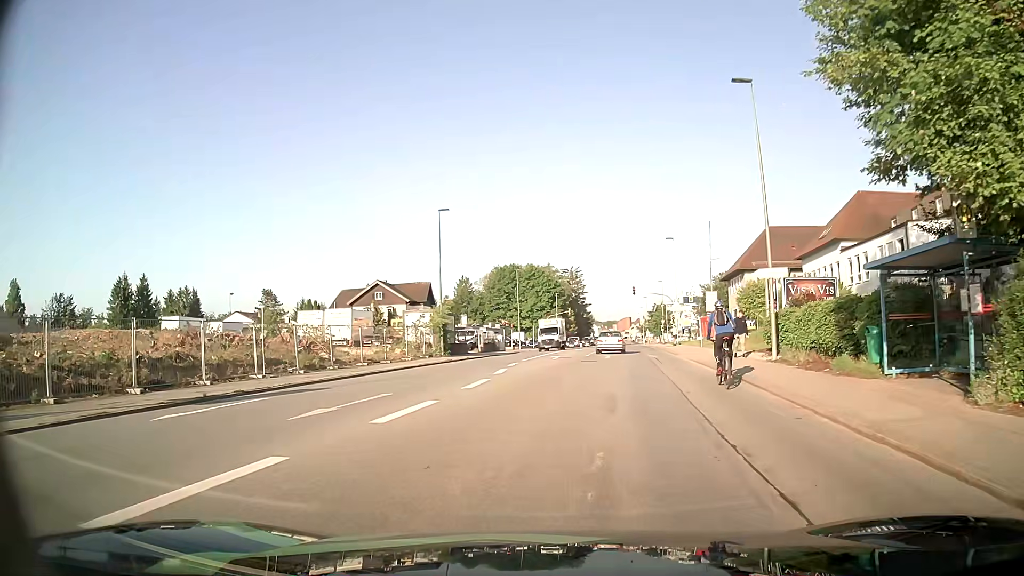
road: tertiary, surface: asphalt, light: Day
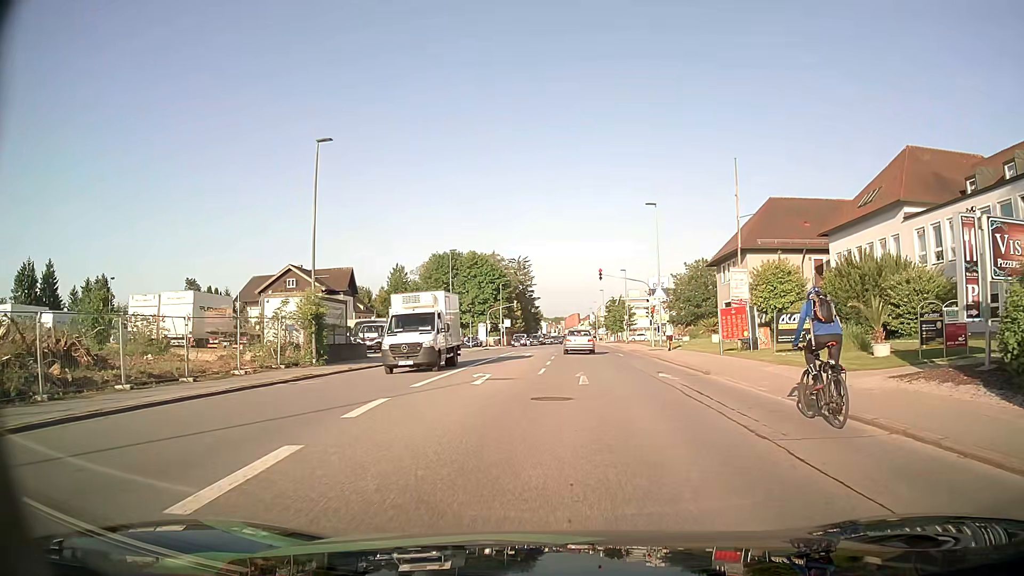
(+0.6, +17.3) m; +5°
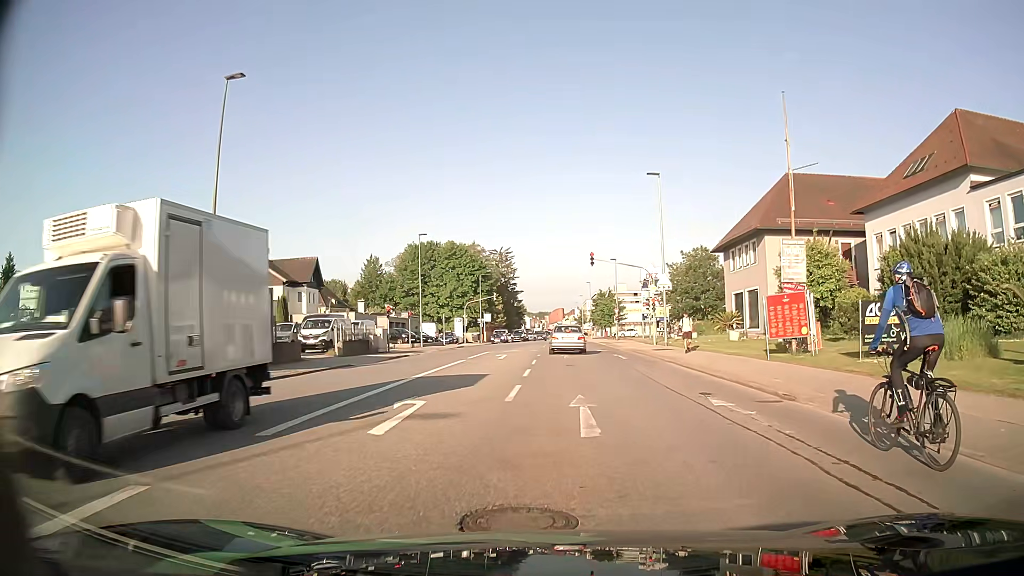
(+0.1, +8.2) m; +1°
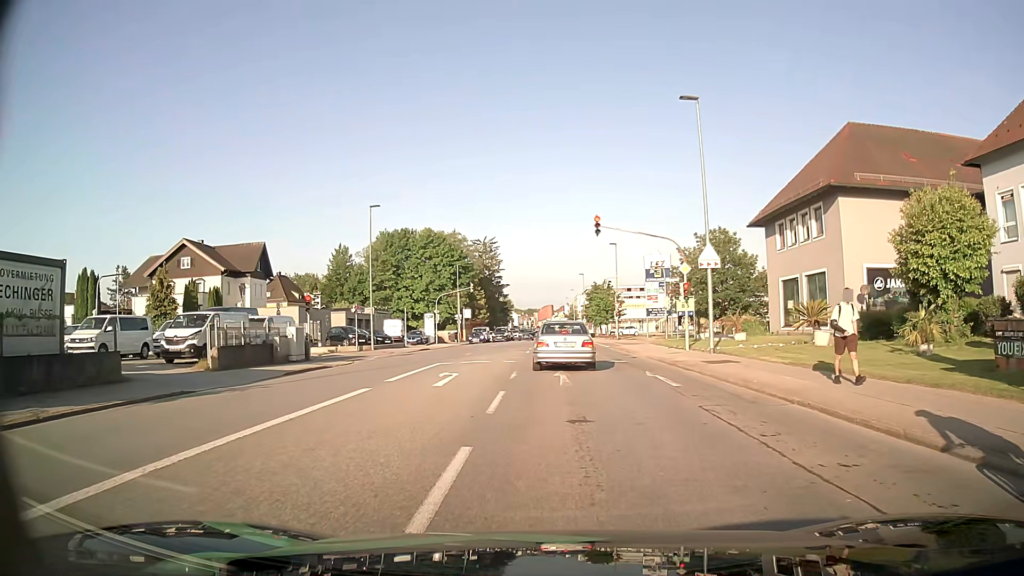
(+0.2, +13.4) m; +1°
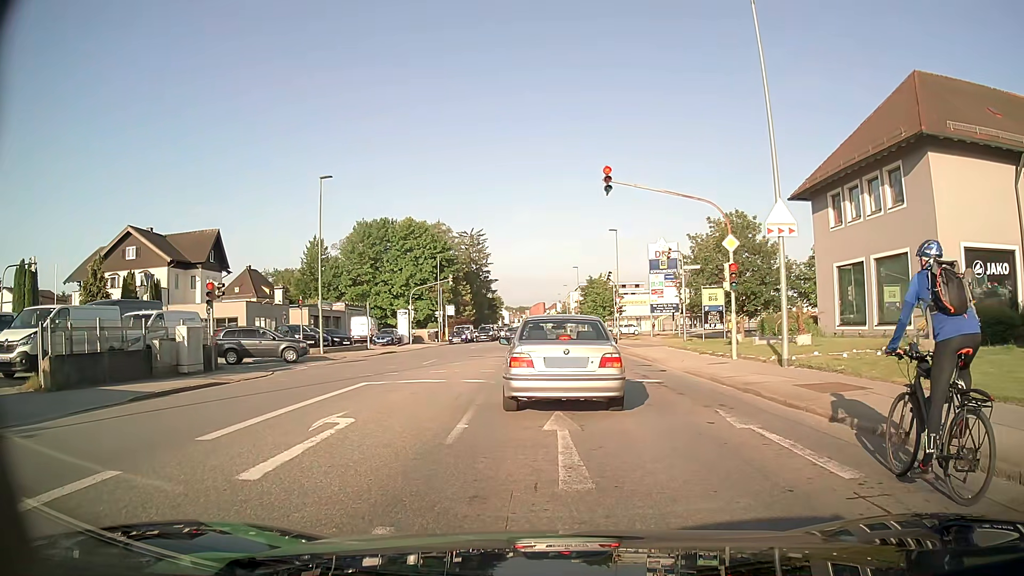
(+0.1, +8.8) m; -1°
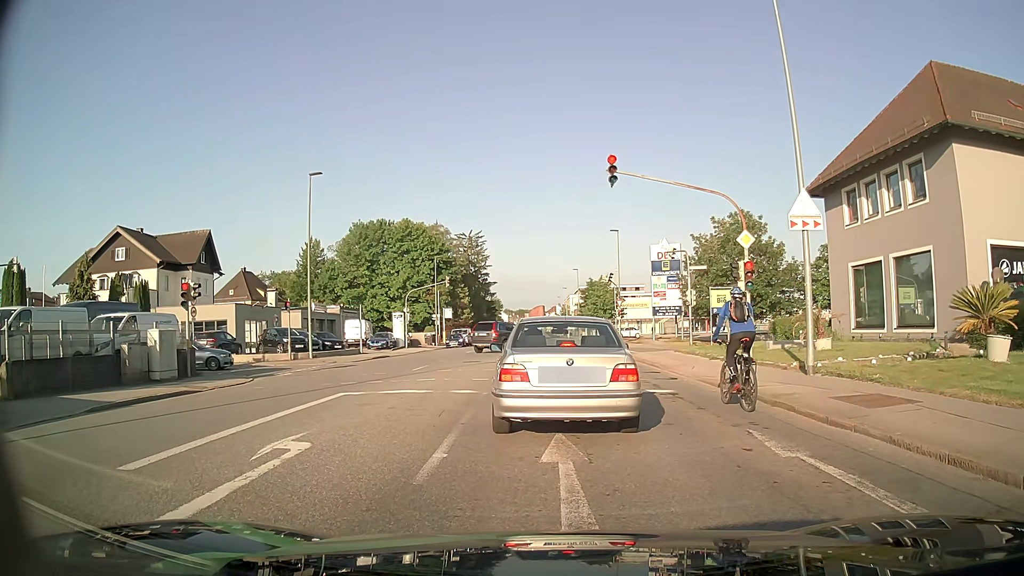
(0.0, +1.7) m; 0°
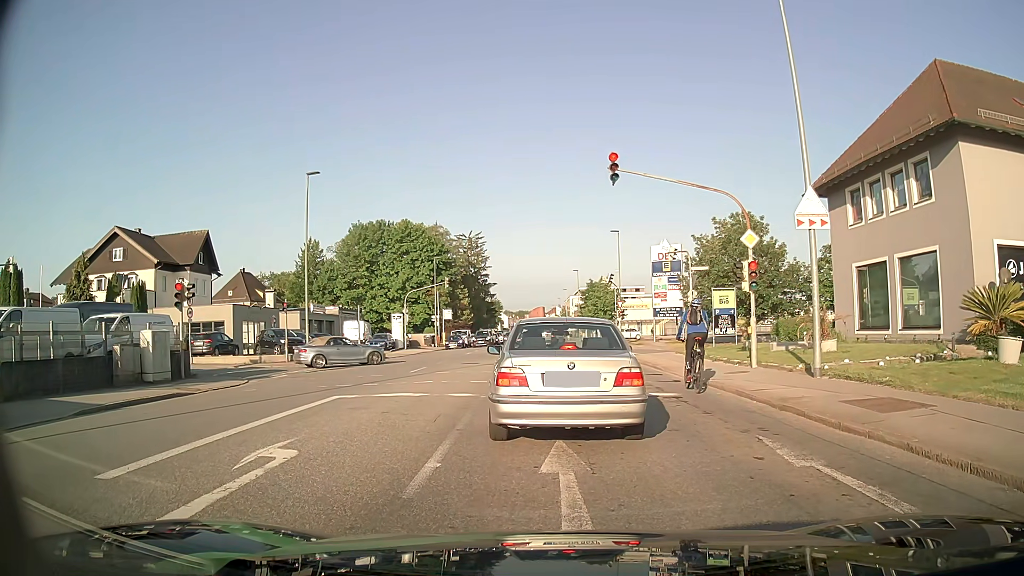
(0.0, +0.4) m; 0°
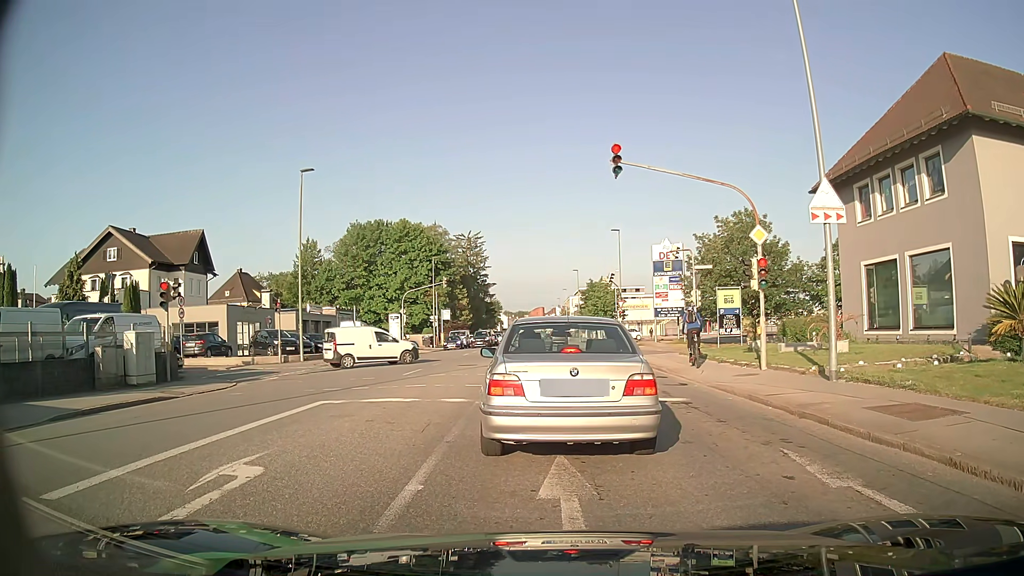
(0.0, +0.9) m; 0°
